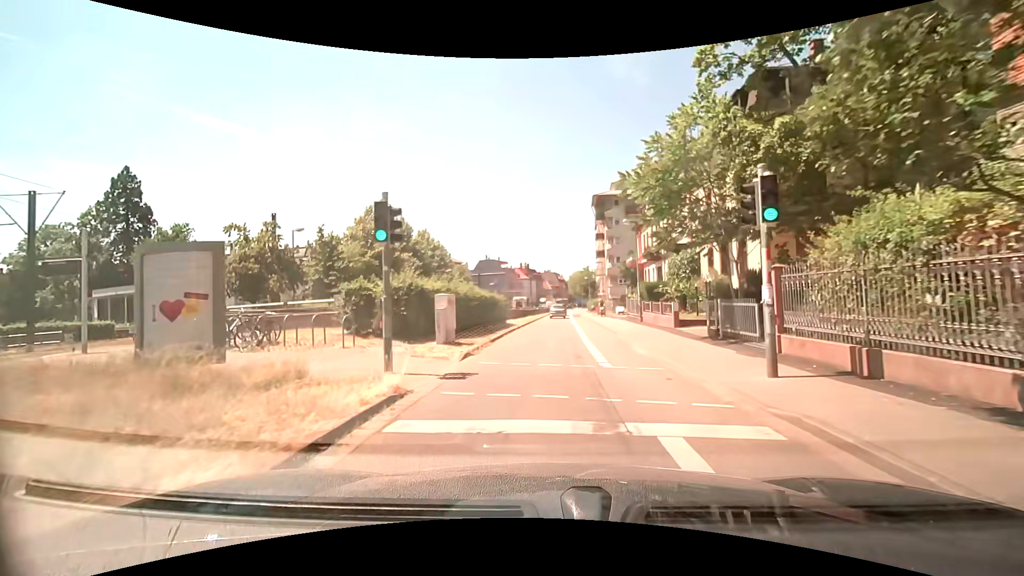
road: secondary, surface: asphalt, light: Day
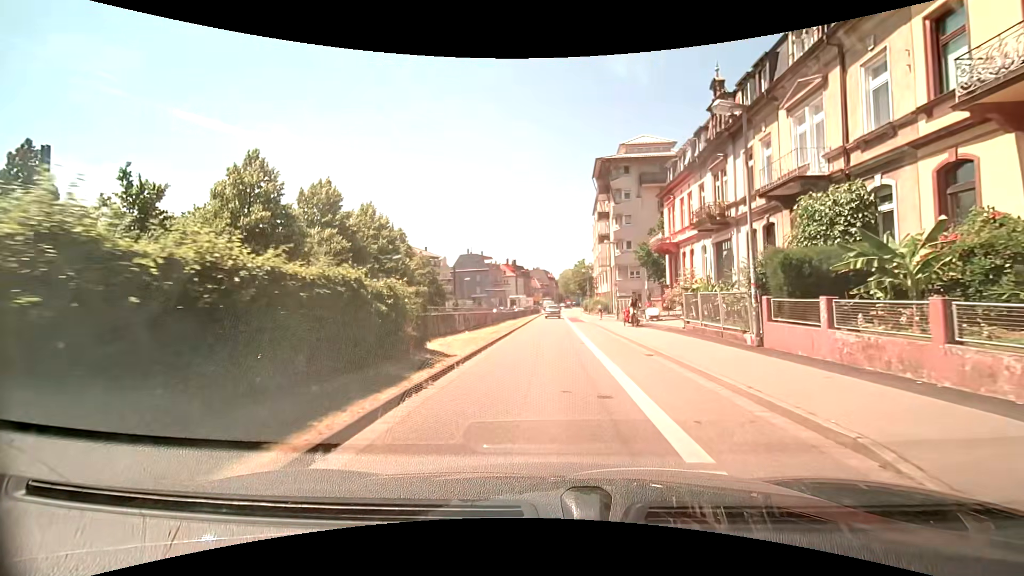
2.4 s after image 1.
(+0.2, +17.9) m; +1°
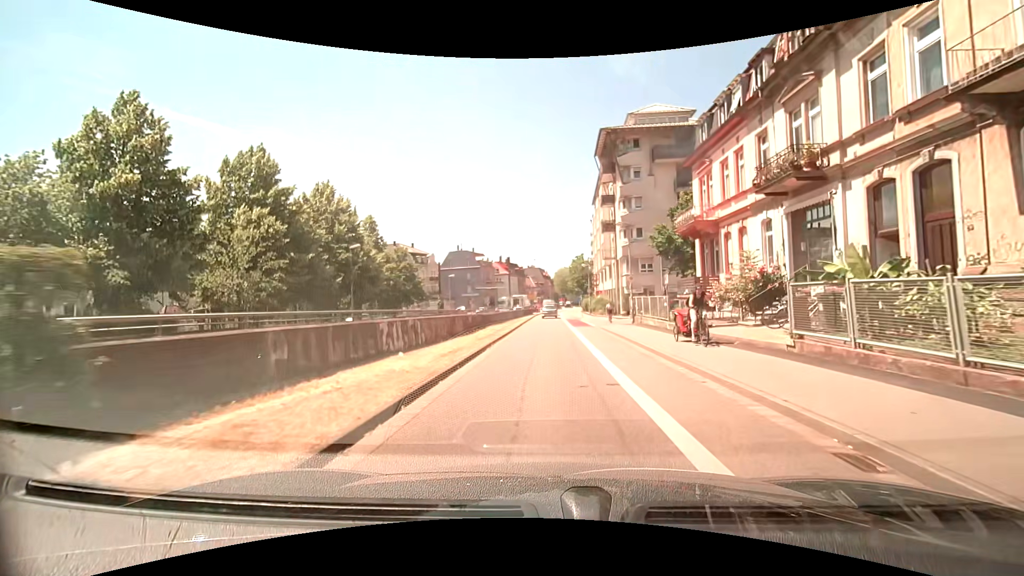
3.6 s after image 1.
(0.0, +8.9) m; +1°
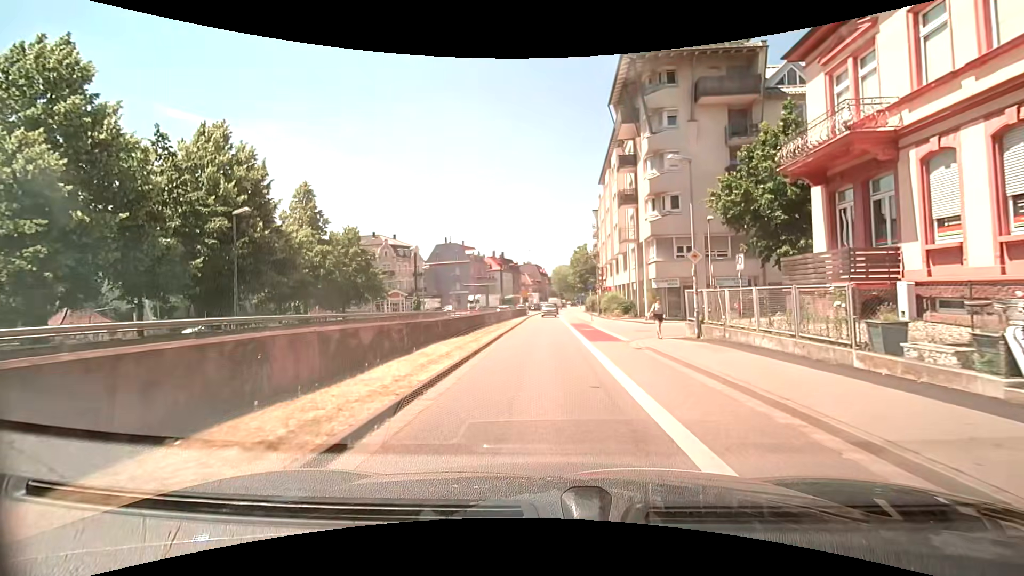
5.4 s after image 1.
(-0.1, +13.4) m; 0°
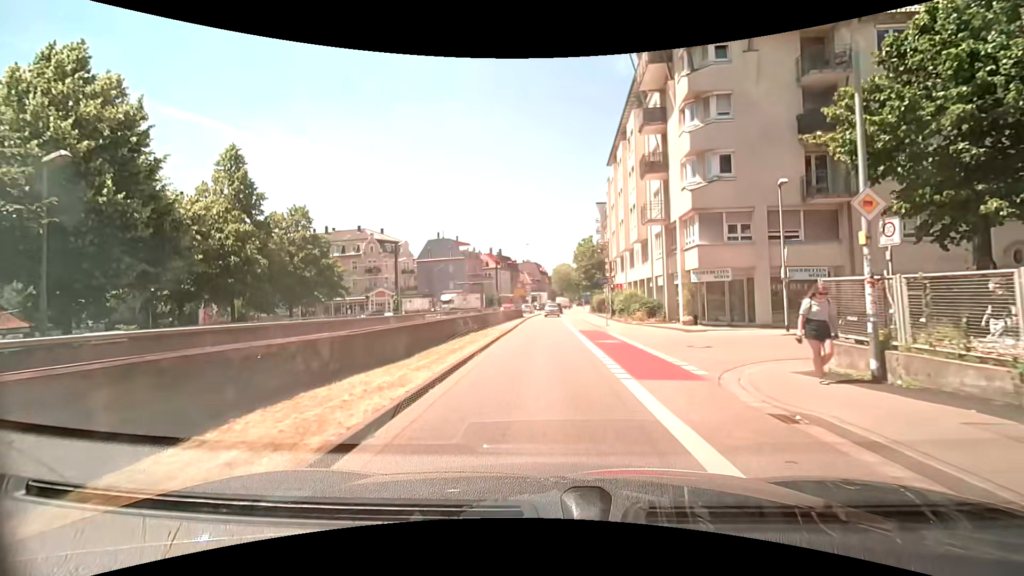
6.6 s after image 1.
(0.0, +9.0) m; 0°
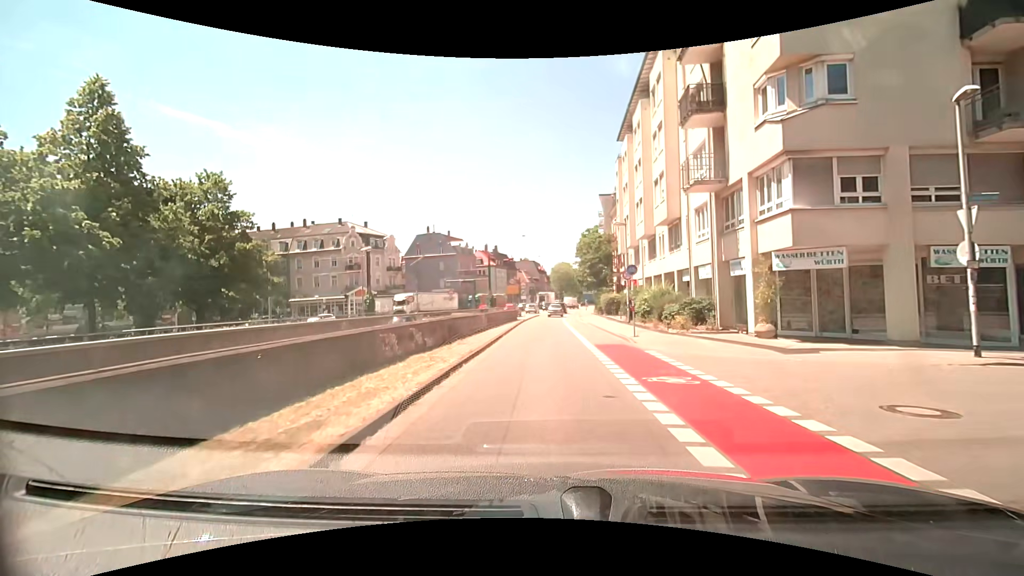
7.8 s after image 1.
(+0.1, +9.0) m; 0°
(0, +10) (0, +20) (0, +30) (0, +40) (0, +50) (+1, +60) (+2, +70) (+2, +80) (+4, +90) (+6, +100) m
